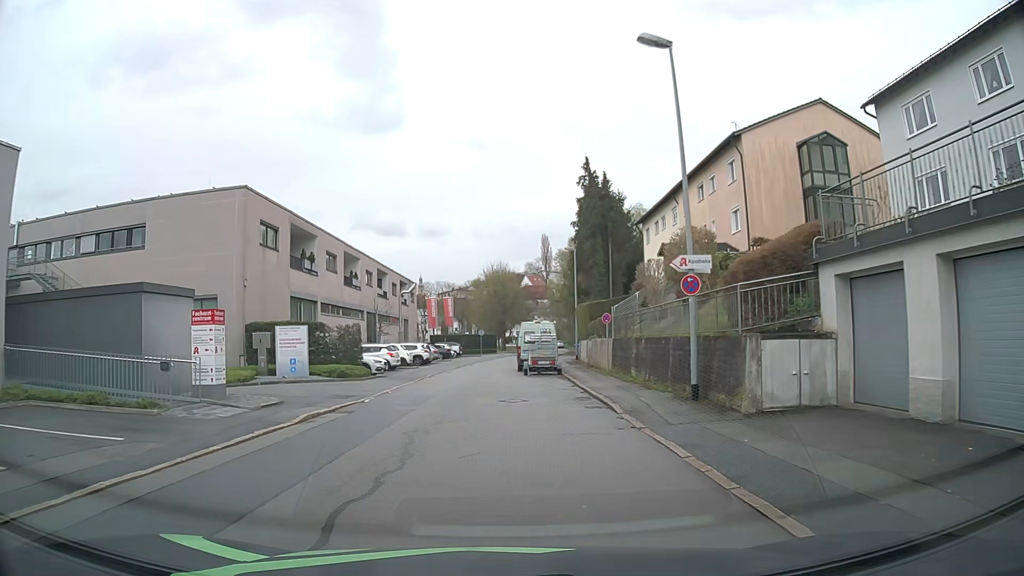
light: Day
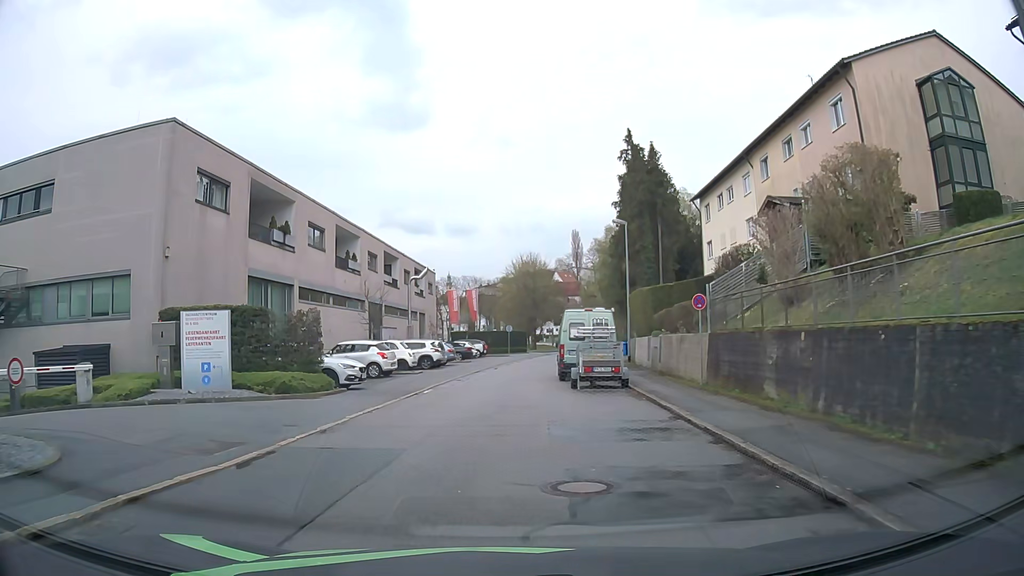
(-0.2, +10.3) m; -2°
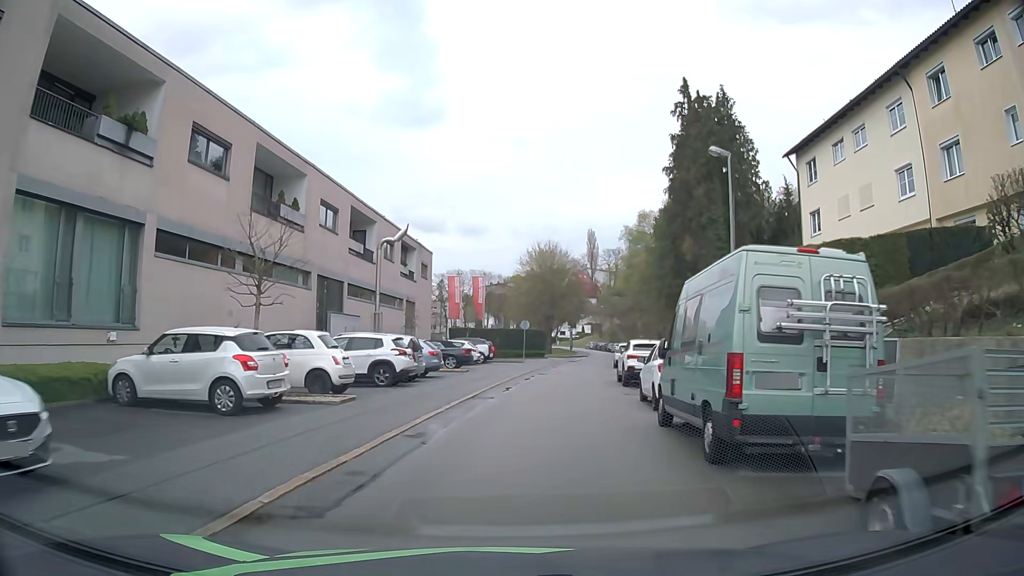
(-0.5, +16.0) m; -1°
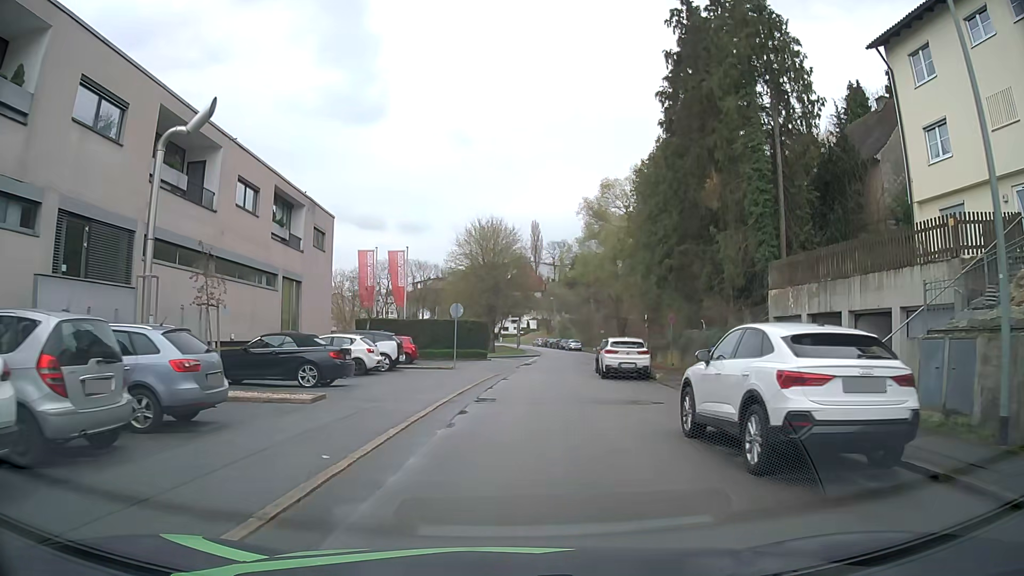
(+0.8, +16.0) m; +5°
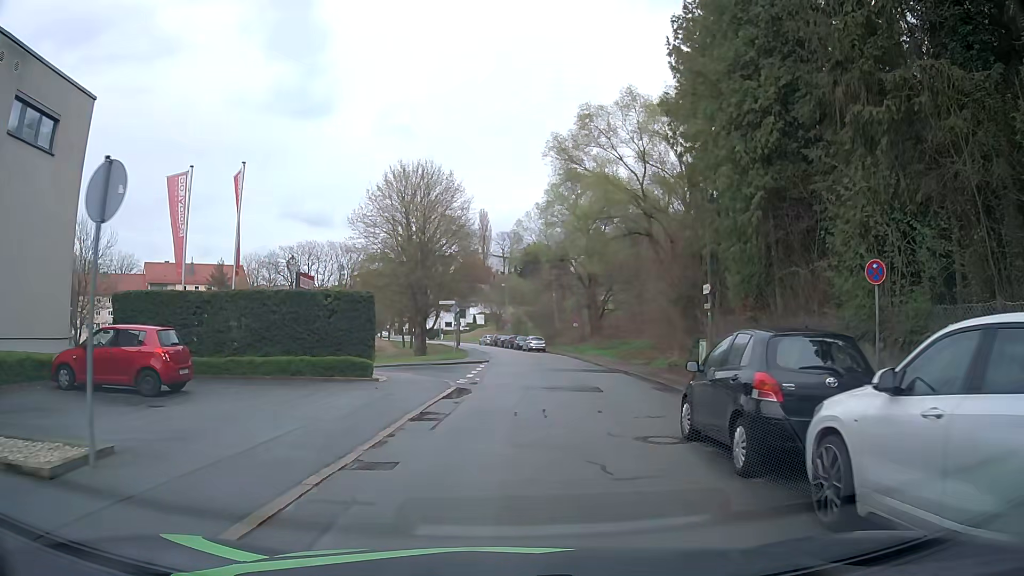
(+1.0, +23.1) m; +5°
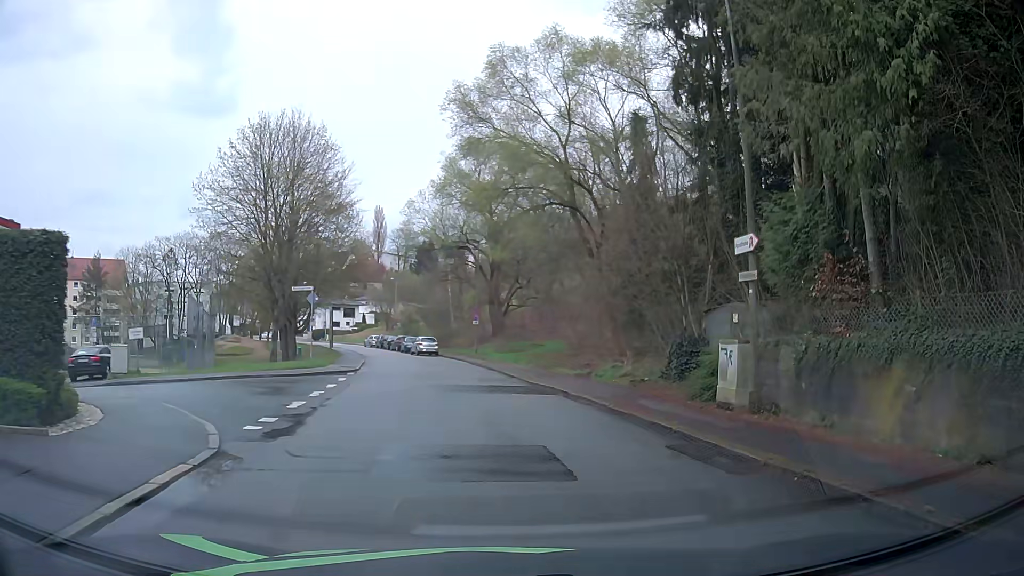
(+0.5, +10.9) m; +8°
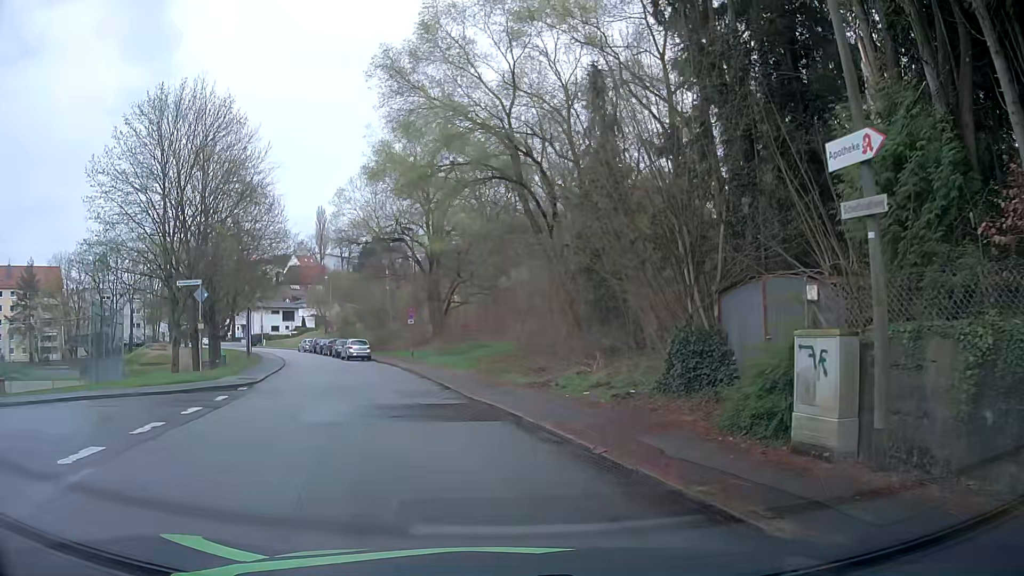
(+0.5, +5.8) m; +6°
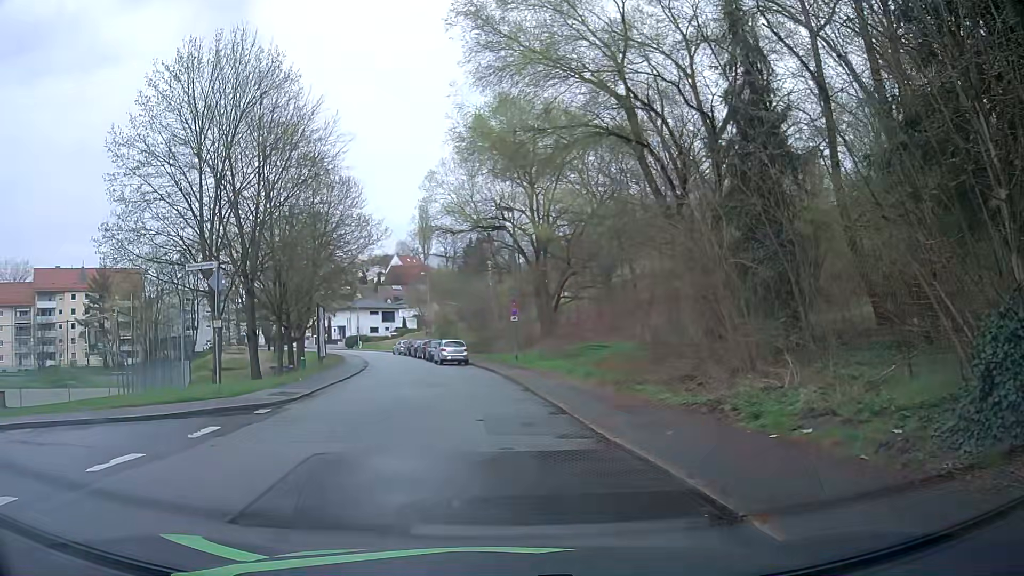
(-0.4, +6.5) m; -8°
